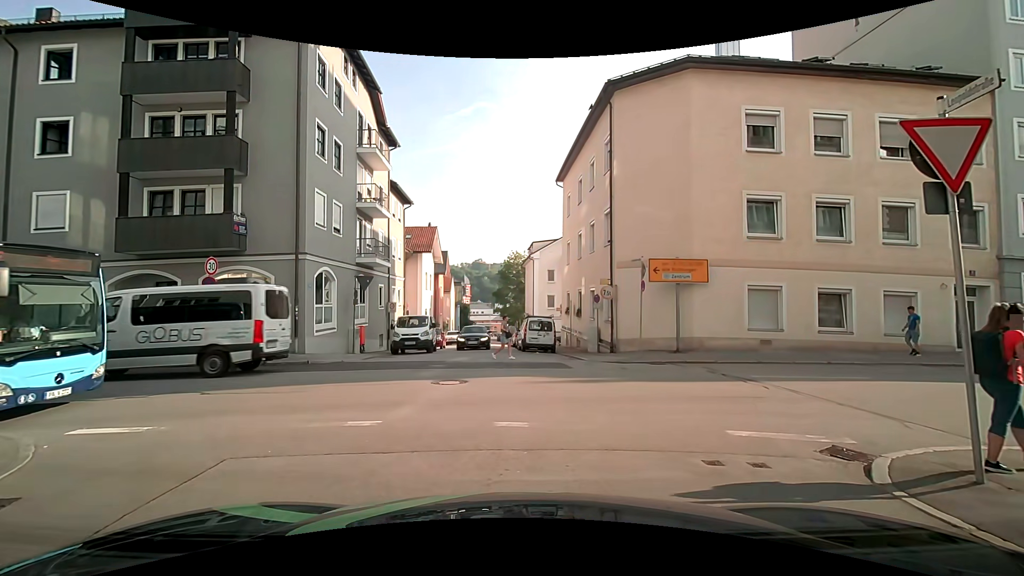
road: residential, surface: asphalt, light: Day
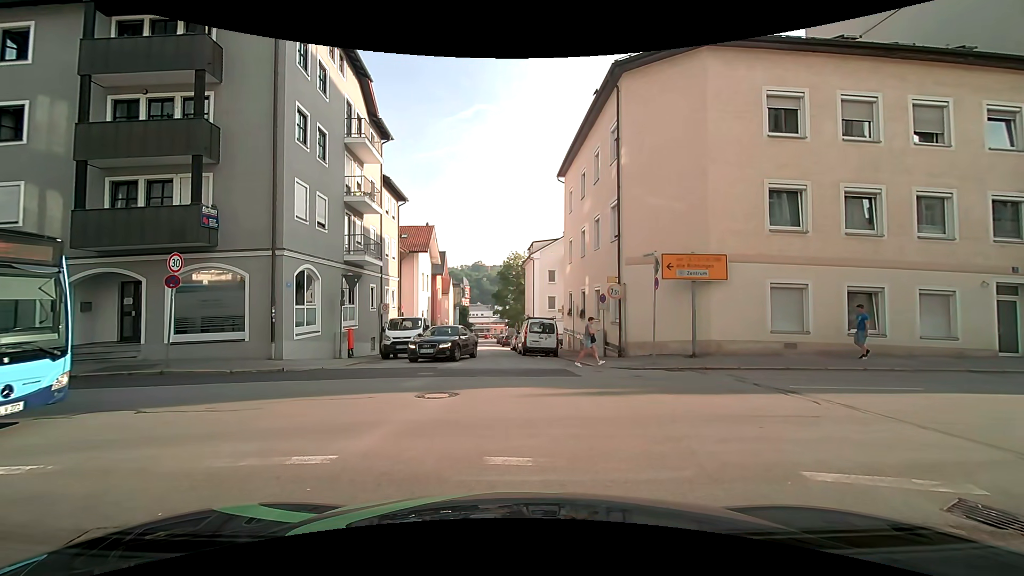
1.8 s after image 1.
(+0.1, +1.6) m; +2°
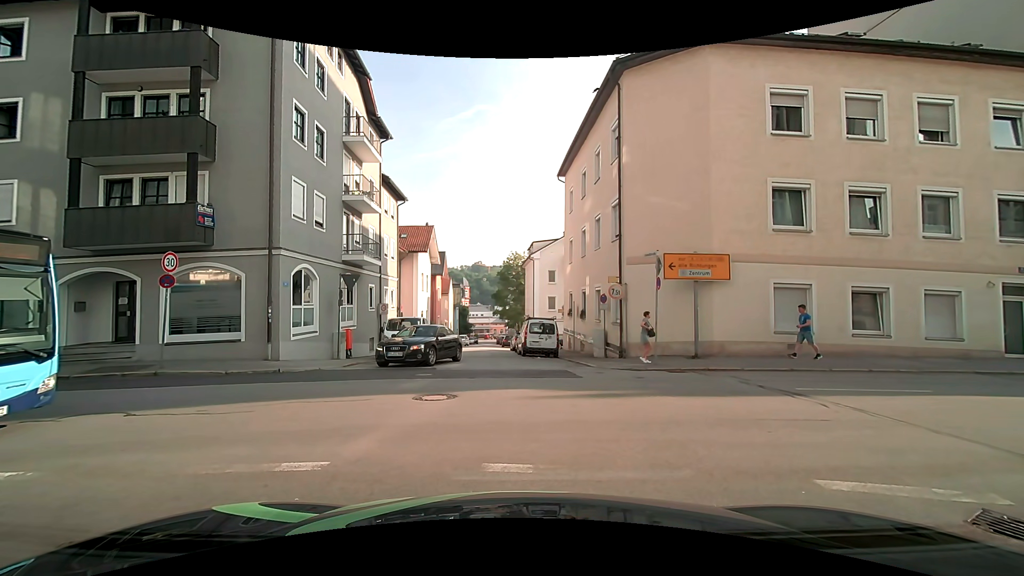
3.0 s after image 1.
(0.0, +0.2) m; 0°
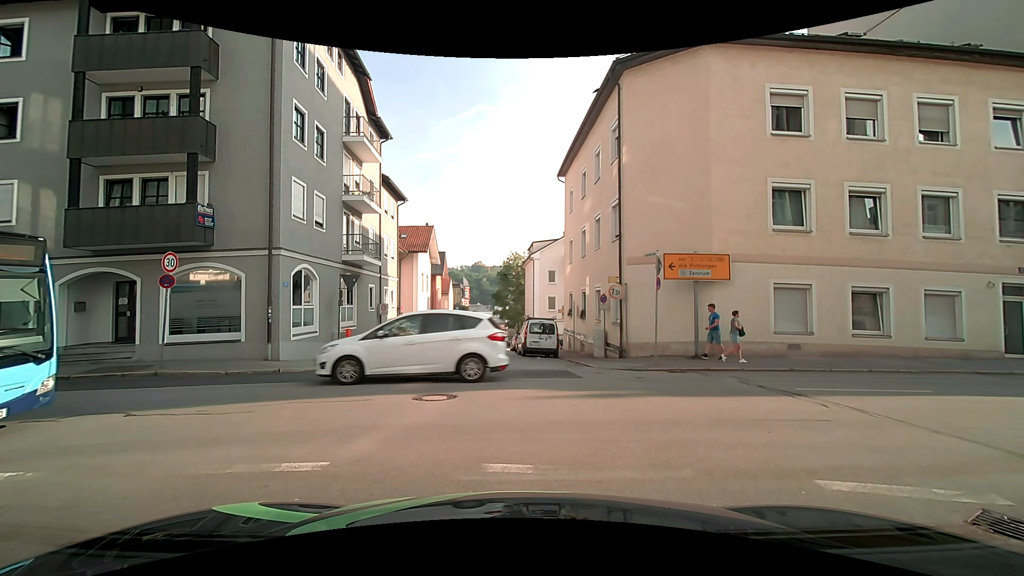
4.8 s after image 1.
(0.0, +0.1) m; 0°
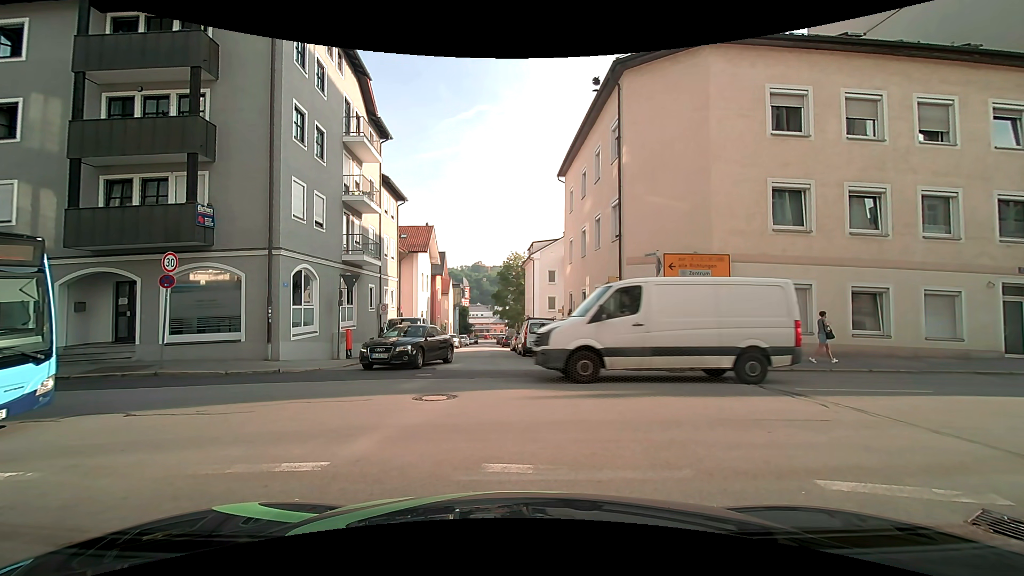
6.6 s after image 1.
(0.0, 0.0) m; 0°
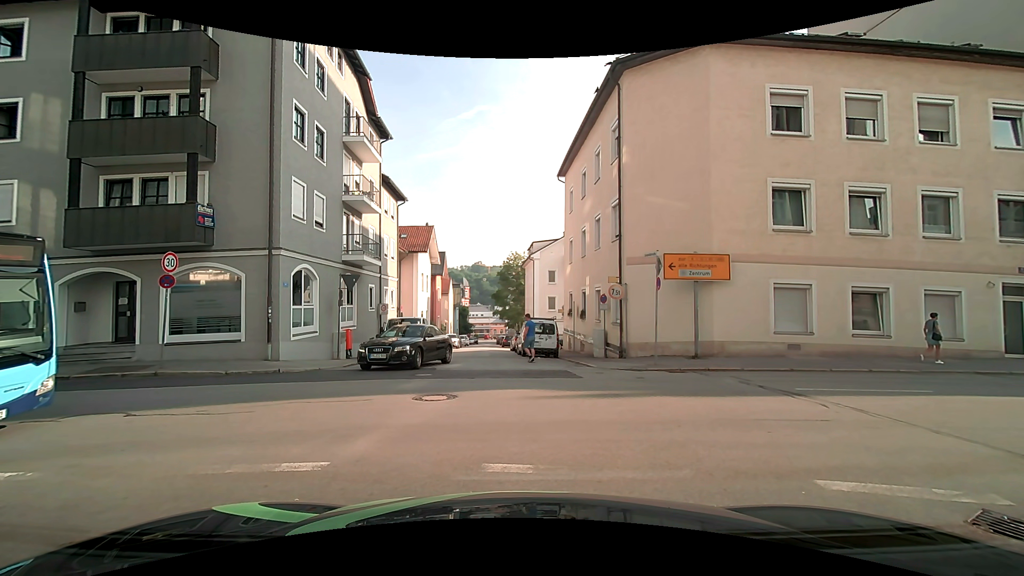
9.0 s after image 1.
(0.0, 0.0) m; 0°
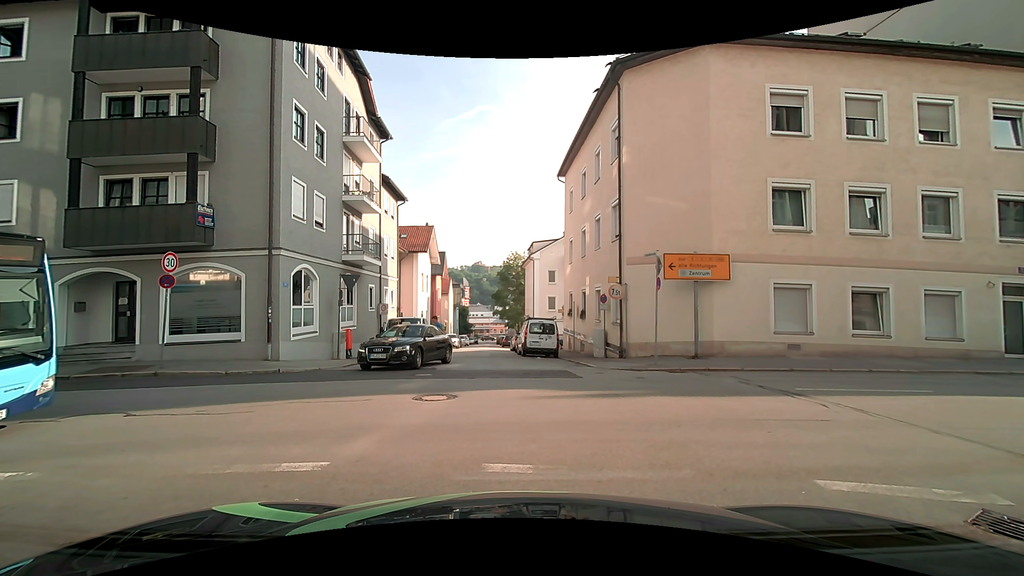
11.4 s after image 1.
(0.0, 0.0) m; 0°
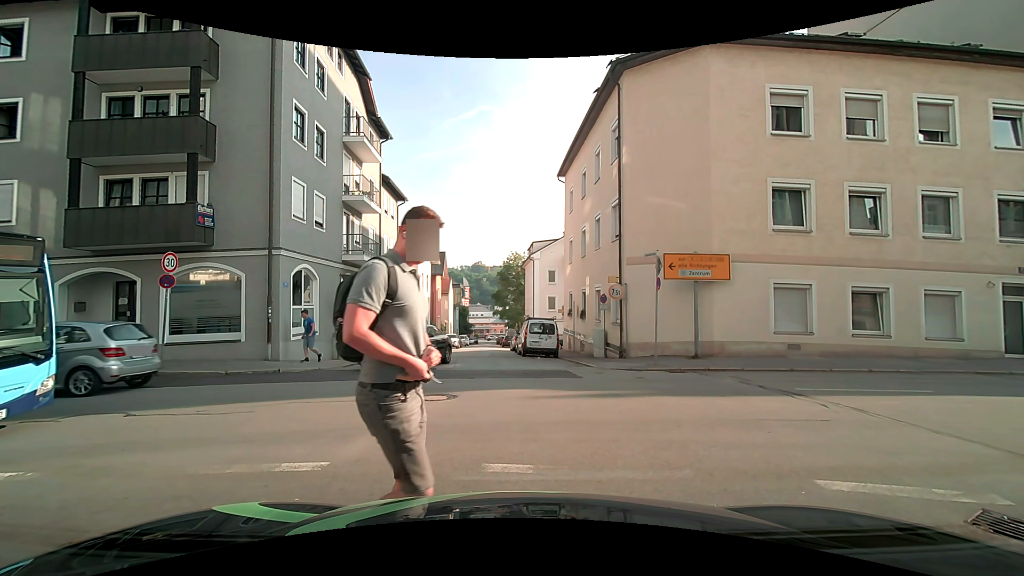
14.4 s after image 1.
(0.0, 0.0) m; 0°
